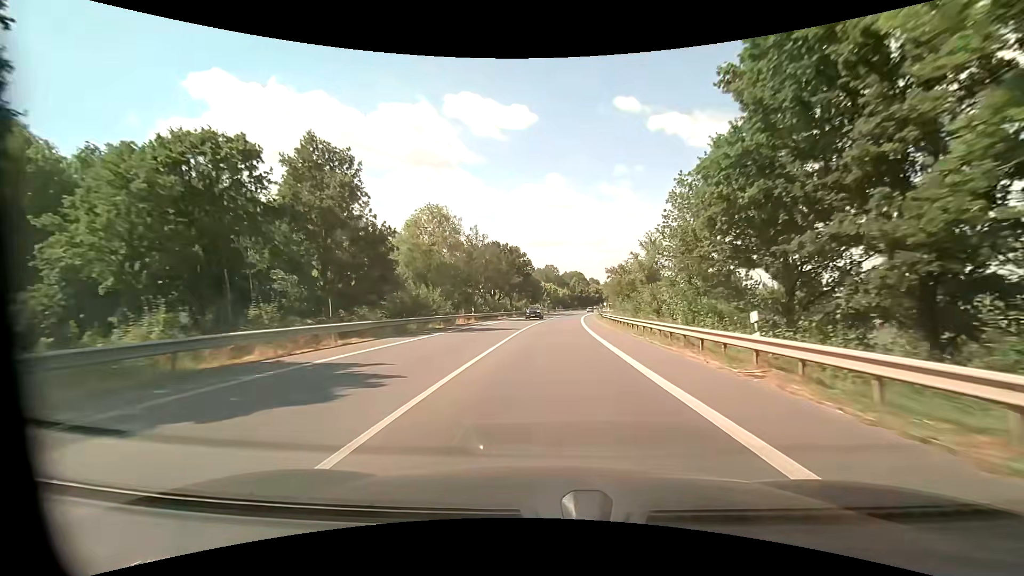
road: primary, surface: asphalt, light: Day
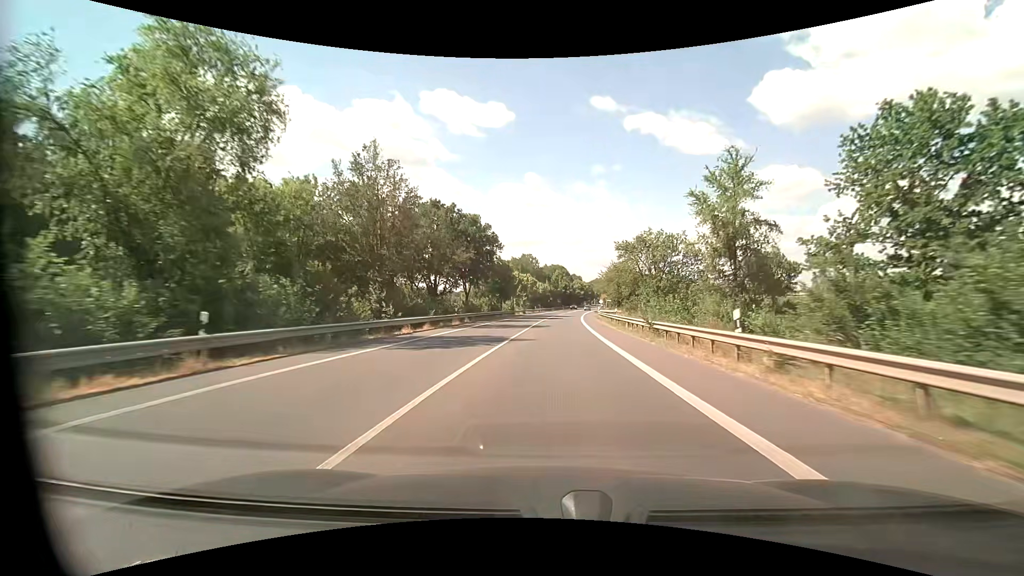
(+0.7, +35.1) m; +2°
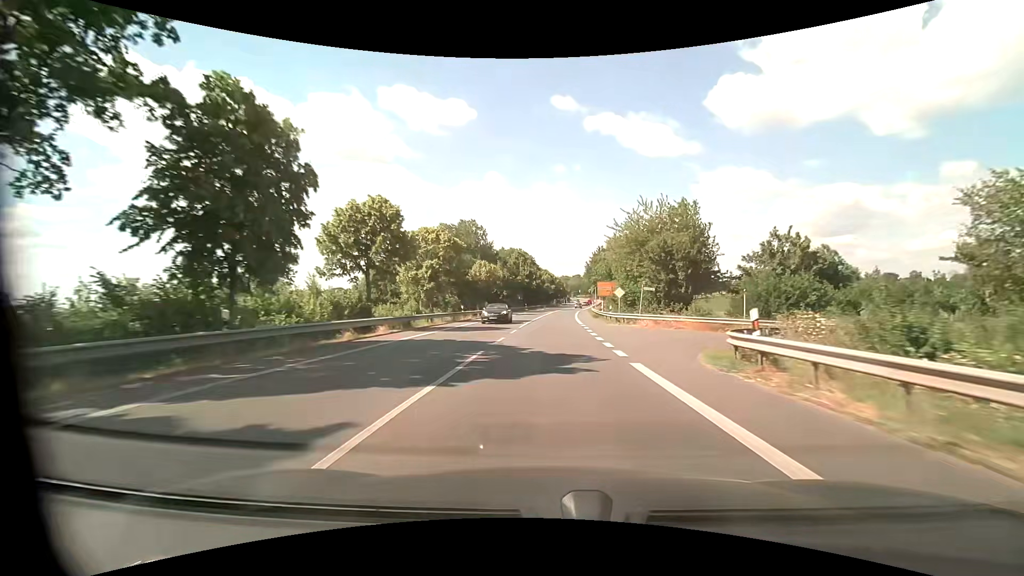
(+2.3, +58.4) m; +4°
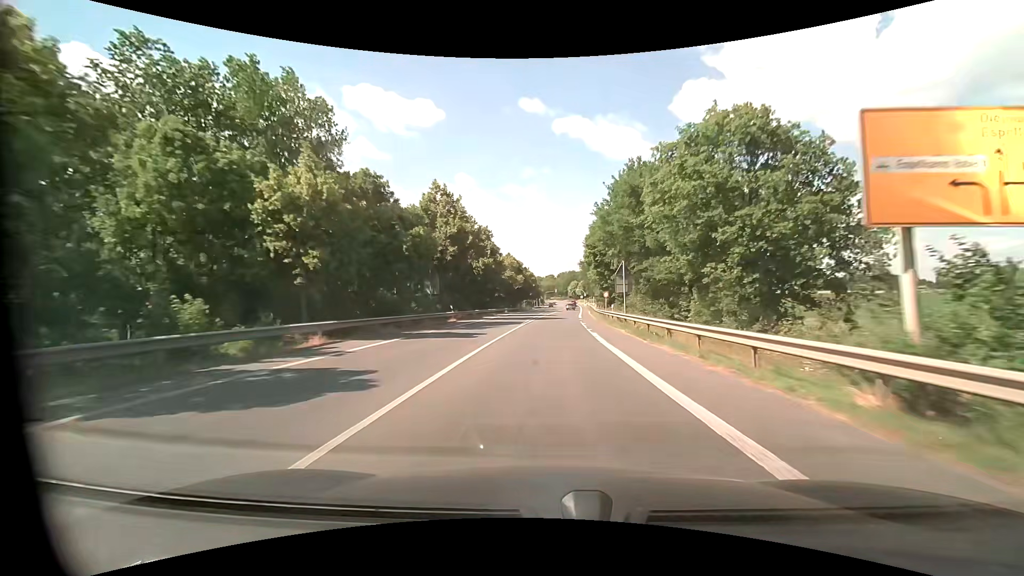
(+1.5, +58.2) m; +3°
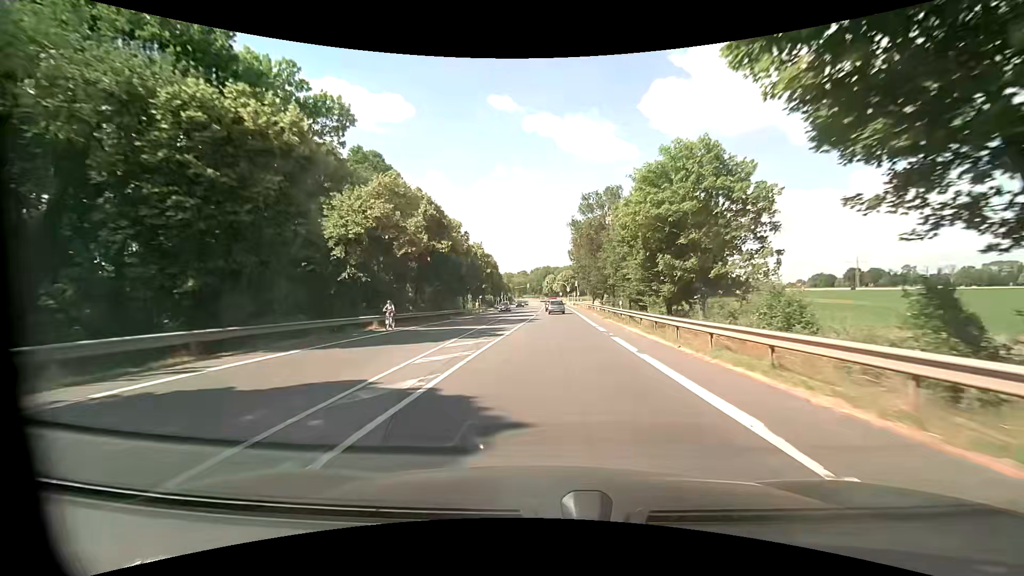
(+1.7, +56.4) m; +3°
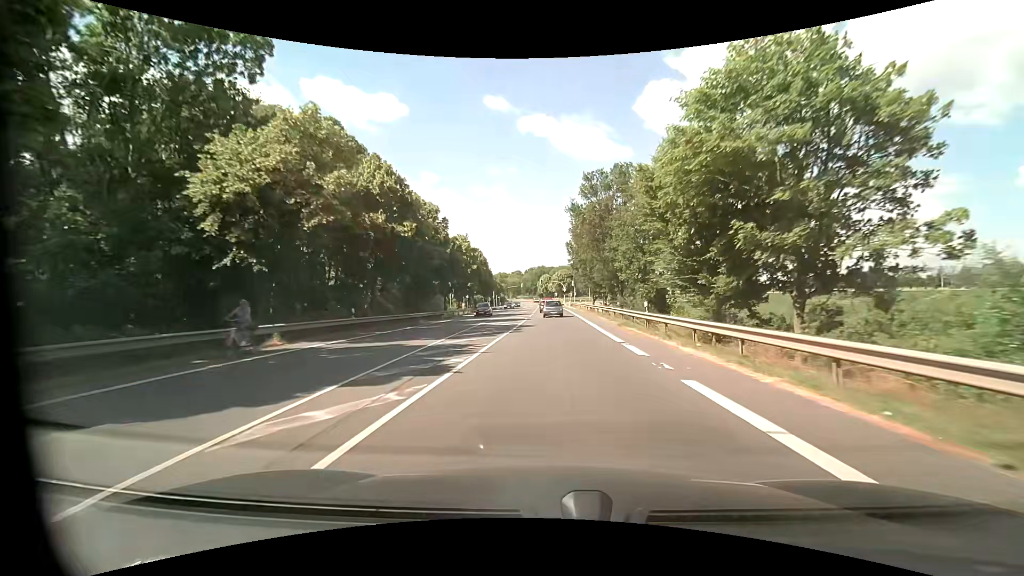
(0.0, +10.2) m; +1°
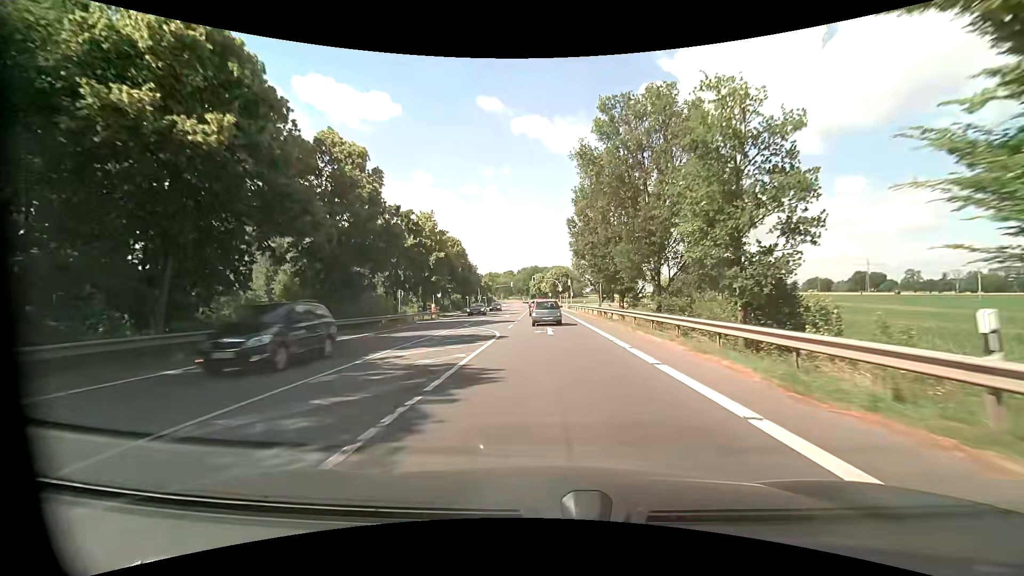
(+0.1, +18.6) m; +1°
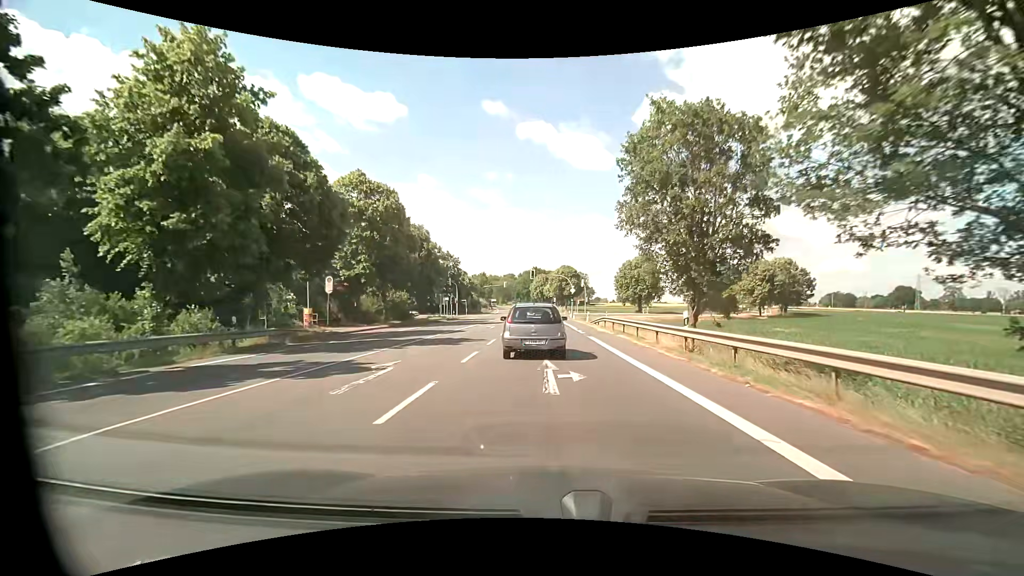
(-0.3, +37.0) m; -1°
